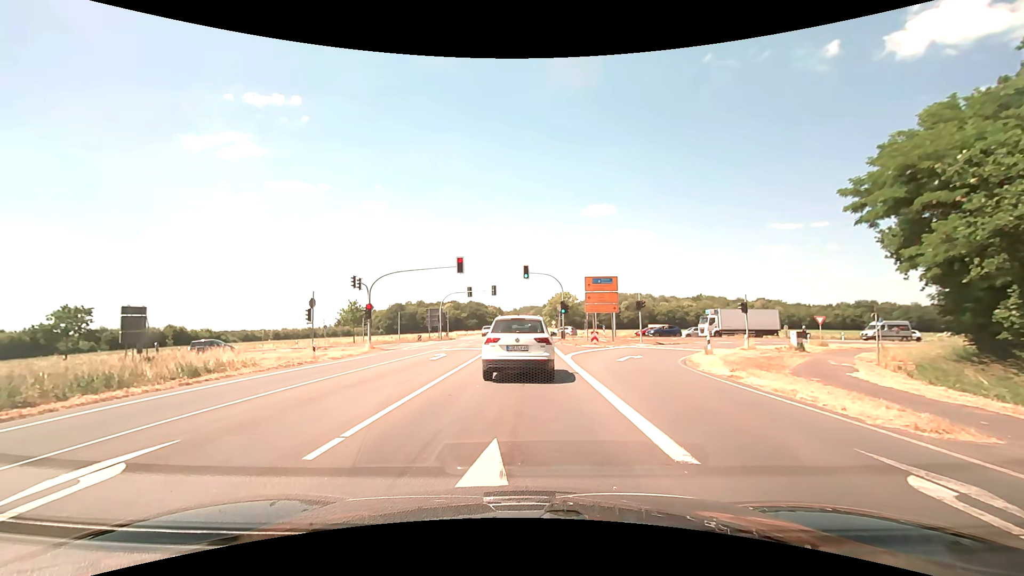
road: primary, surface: asphalt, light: Day
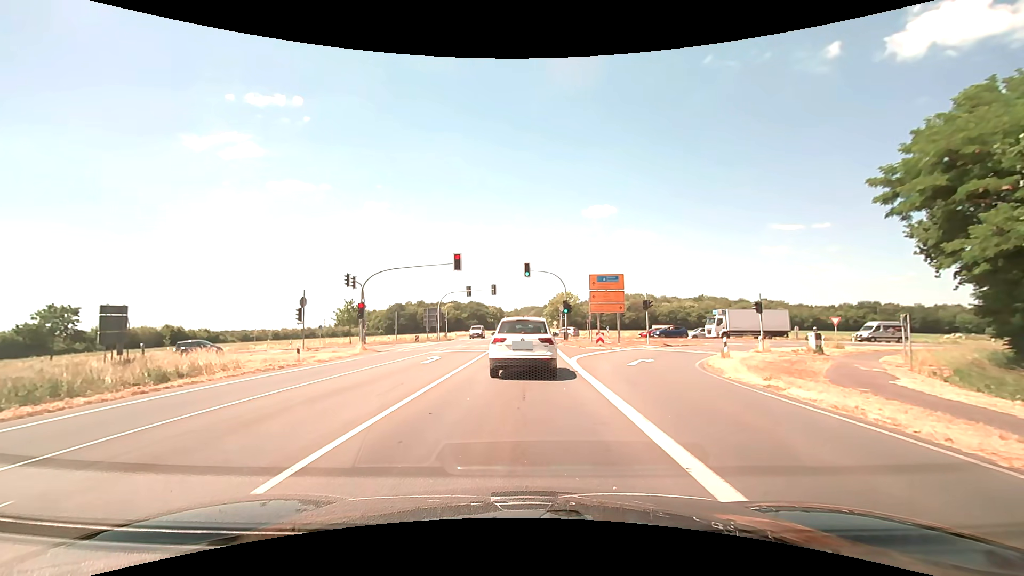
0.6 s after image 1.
(0.0, +2.2) m; 0°
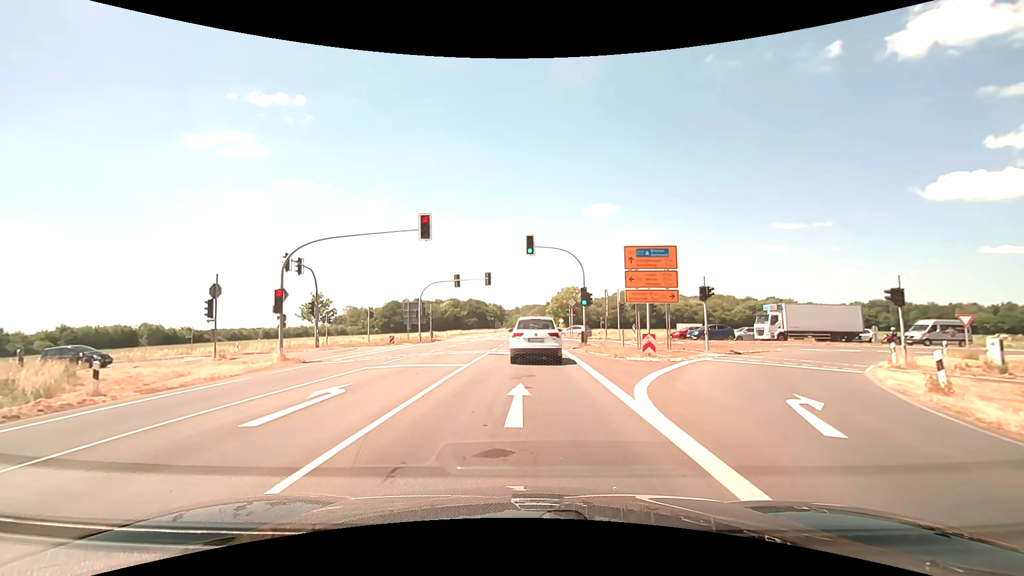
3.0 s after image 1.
(-0.1, +12.8) m; -1°
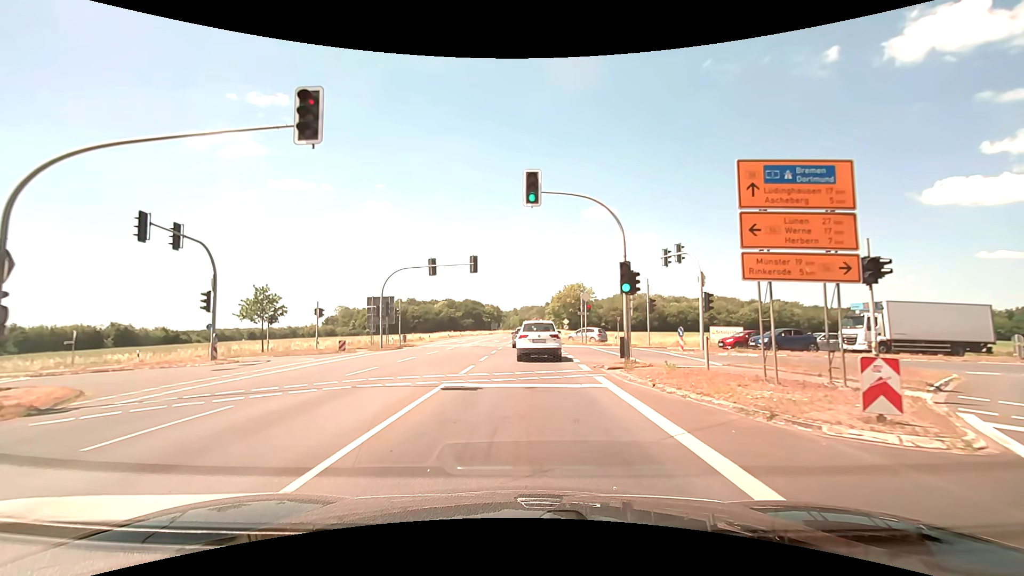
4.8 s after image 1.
(+0.1, +13.4) m; +1°
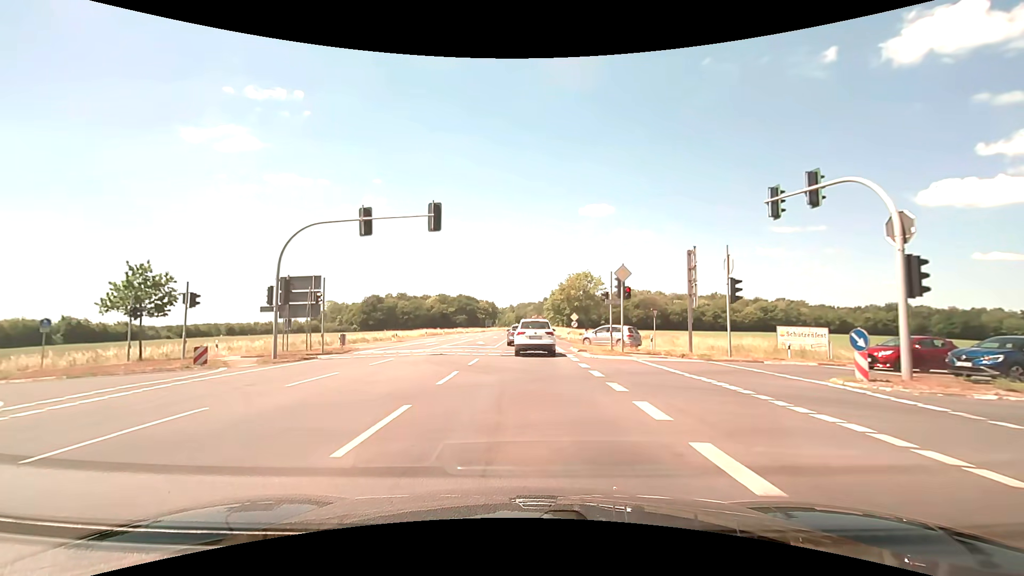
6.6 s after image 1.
(0.0, +16.0) m; -1°
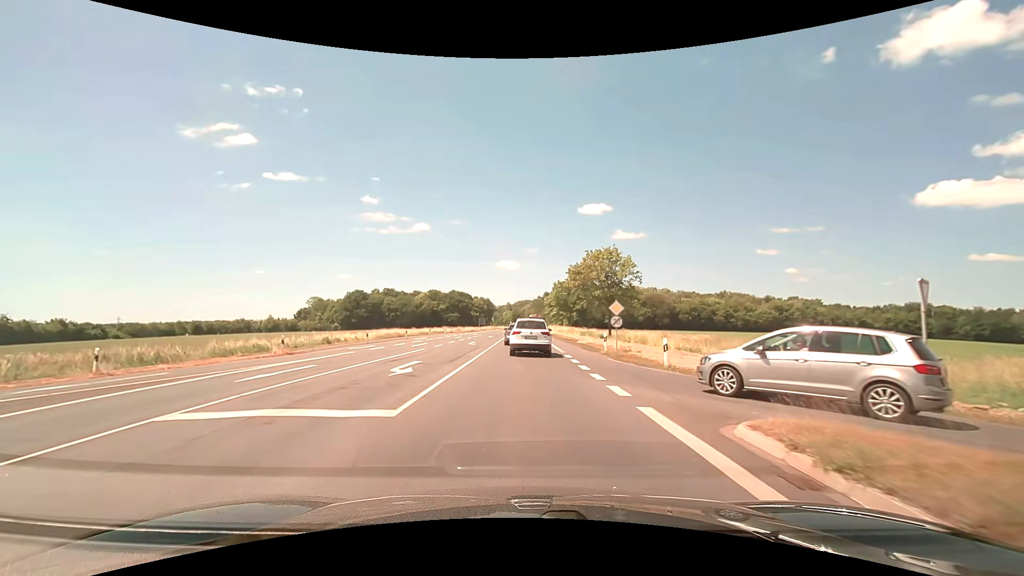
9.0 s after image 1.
(+0.3, +24.6) m; +1°
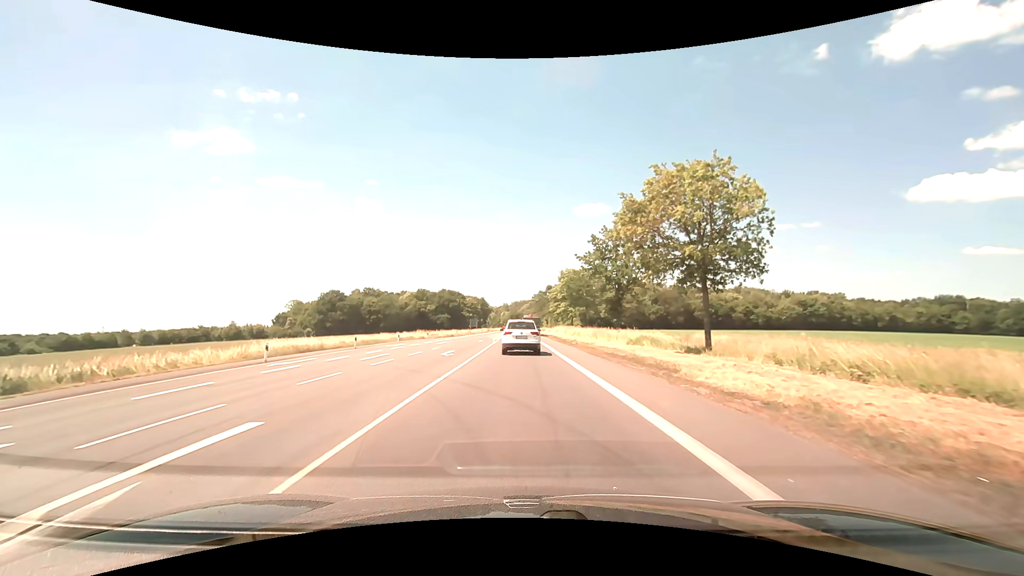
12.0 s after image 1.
(0.0, +30.6) m; 0°
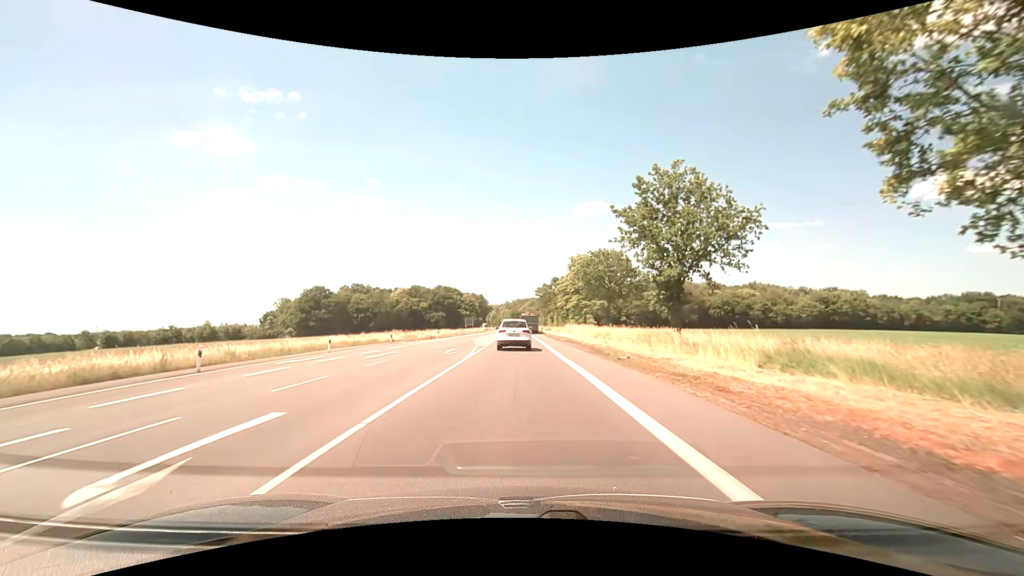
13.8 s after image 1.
(0.0, +19.5) m; 0°
(0, +10) (0, +20) (0, +30) (0, +40) (-1, +50) (-1, +60) (-1, +70) (-1, +80) (-2, +90) (-2, +100) m
